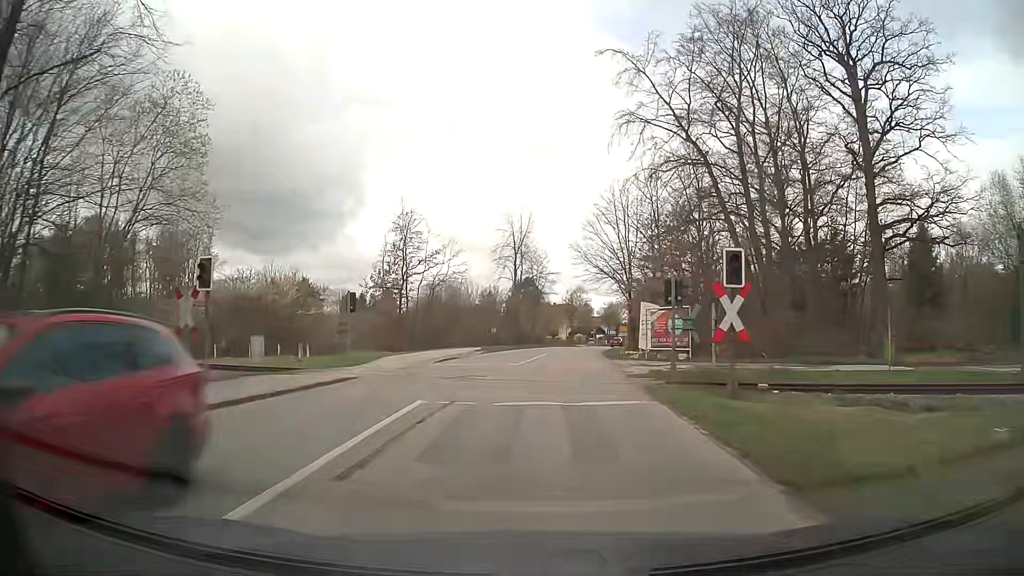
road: tertiary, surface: asphalt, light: Day
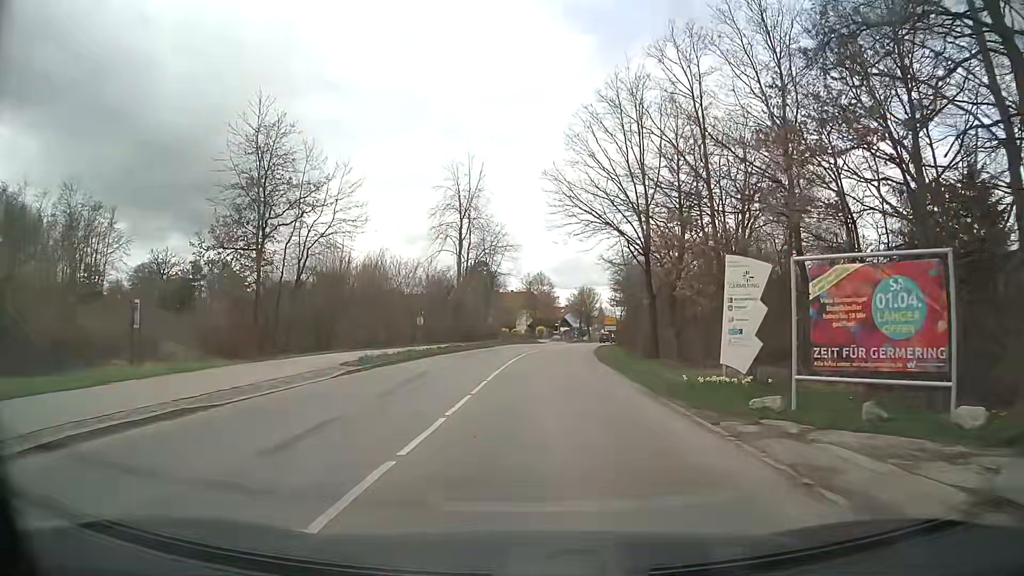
(+0.6, +24.8) m; +3°
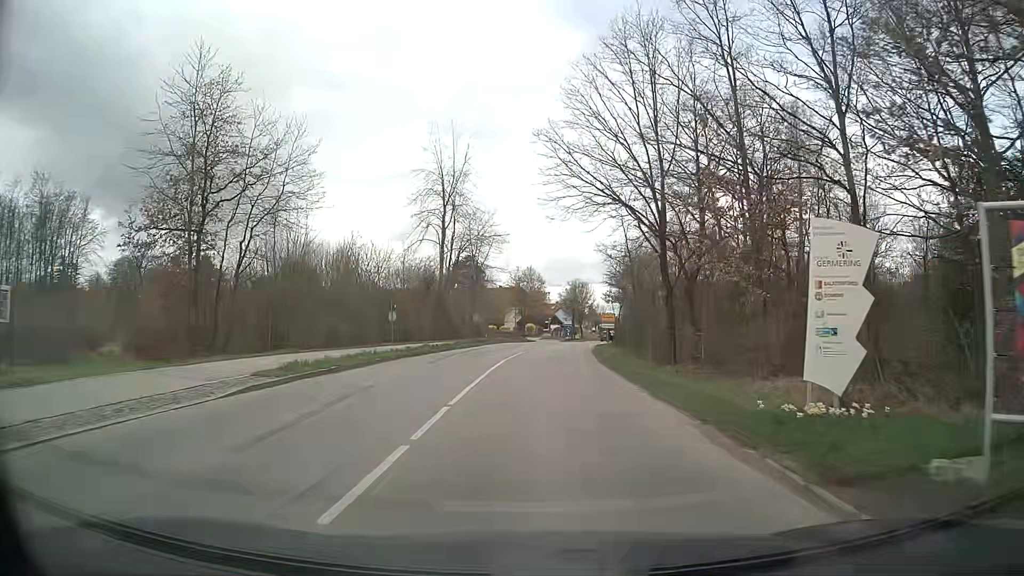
(+0.1, +6.1) m; +1°
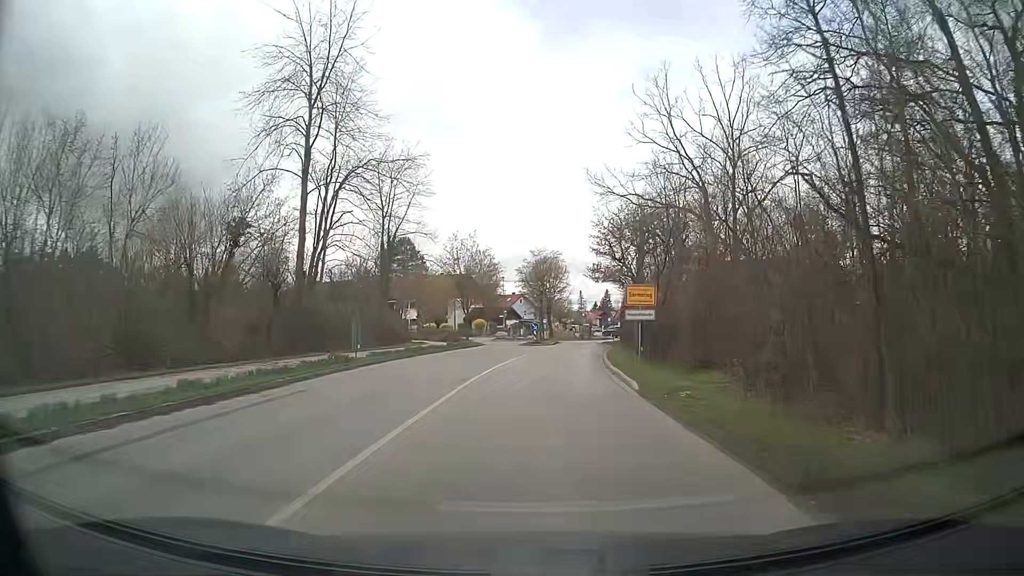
(+1.1, +30.7) m; +4°
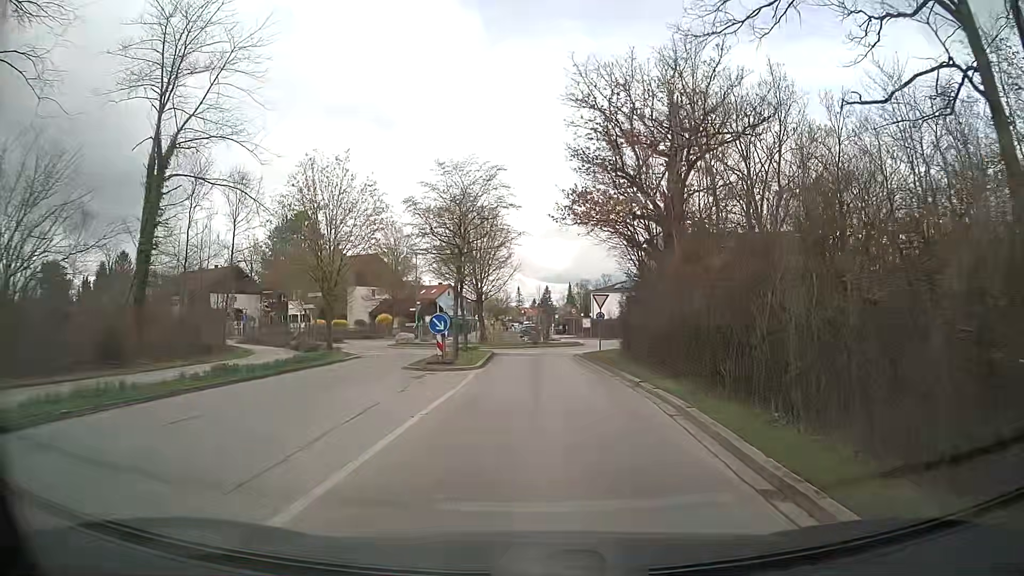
(+1.1, +28.6) m; +5°
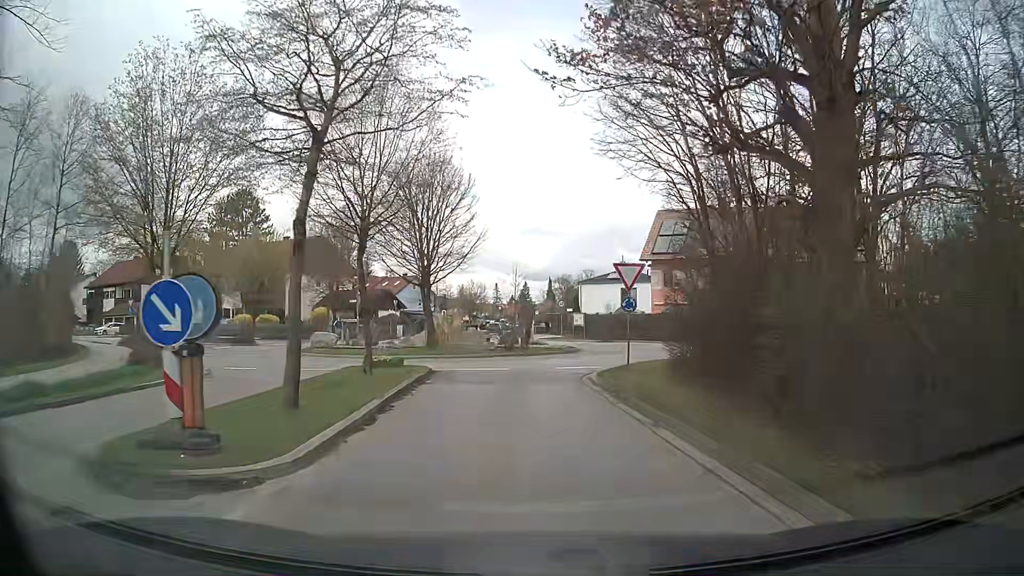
(+0.4, +14.9) m; +1°
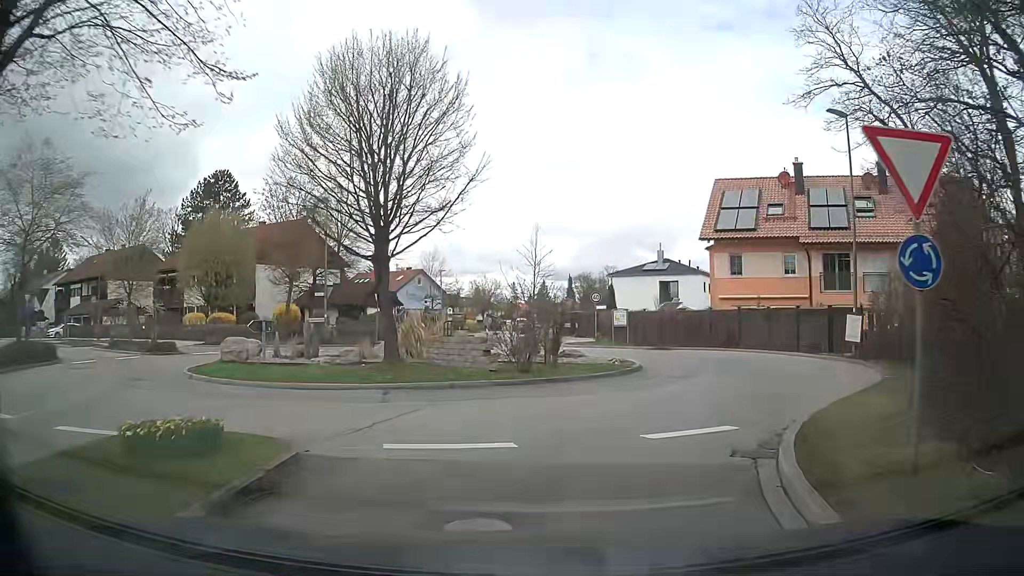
(-0.1, +12.3) m; 0°
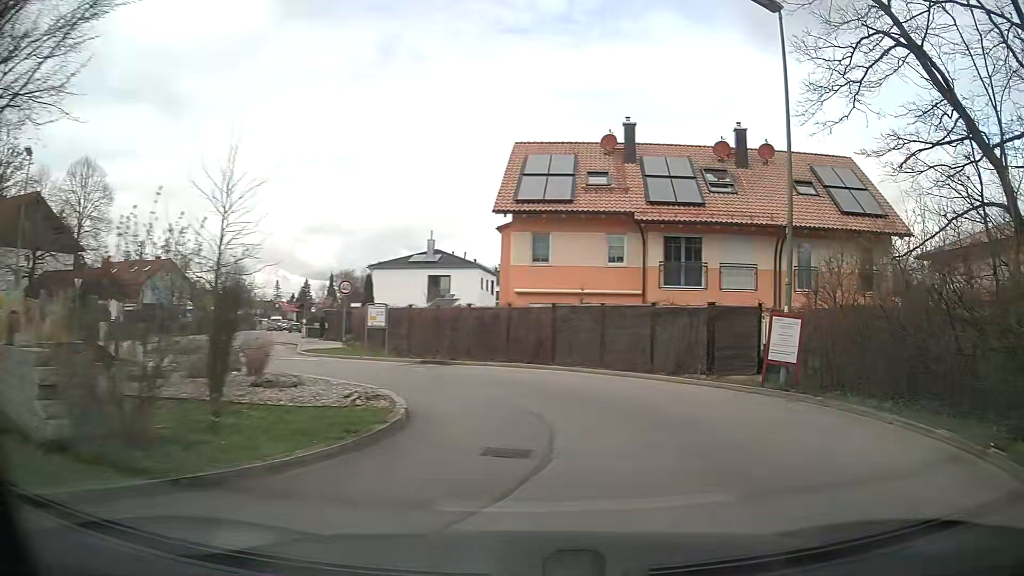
(+0.8, +10.1) m; +19°
(+1, +10) (-4, +18) (-13, +19) (-23, +18) (-33, +17) (-43, +17) (-53, +18) (-63, +18) (-73, +19) (-83, +21) m
